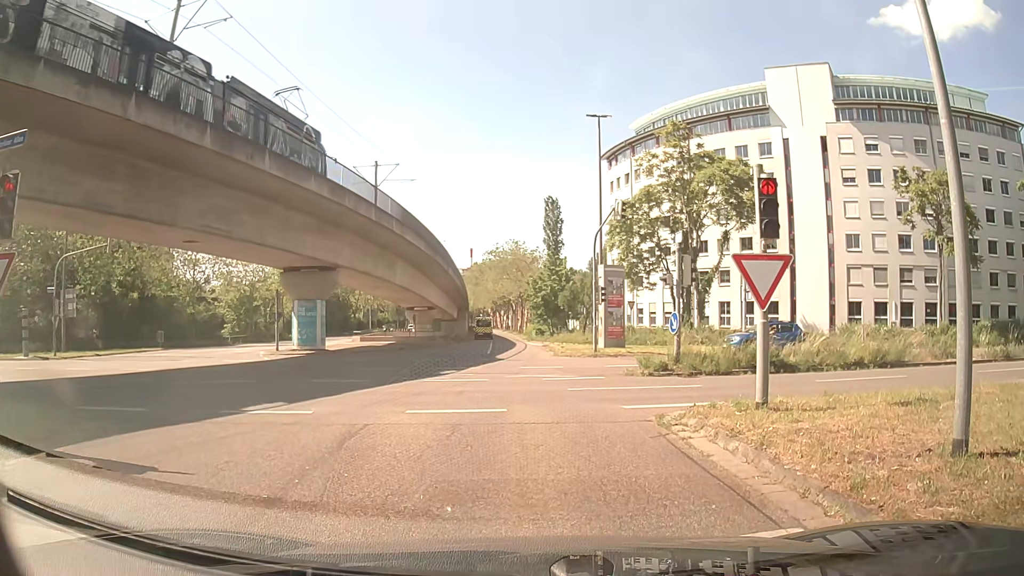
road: secondary_link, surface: asphalt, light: Day
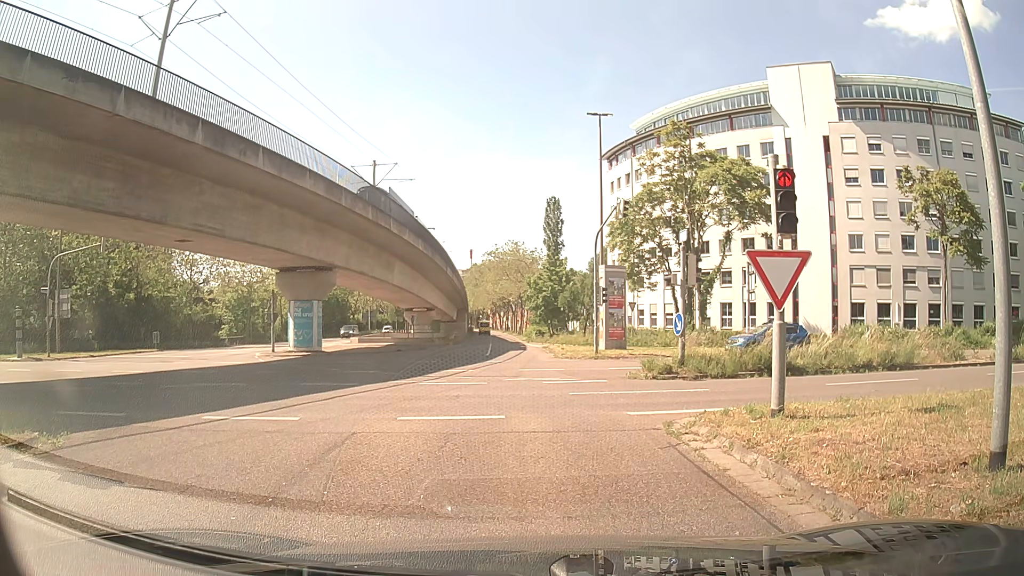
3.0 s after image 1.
(0.0, +0.6) m; 0°
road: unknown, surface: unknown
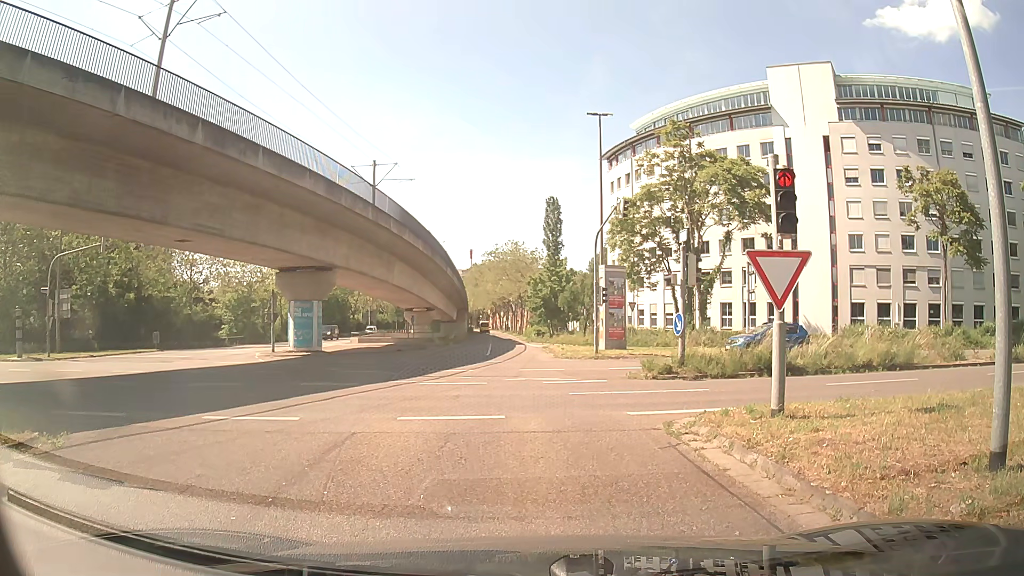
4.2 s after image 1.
(0.0, 0.0) m; 0°
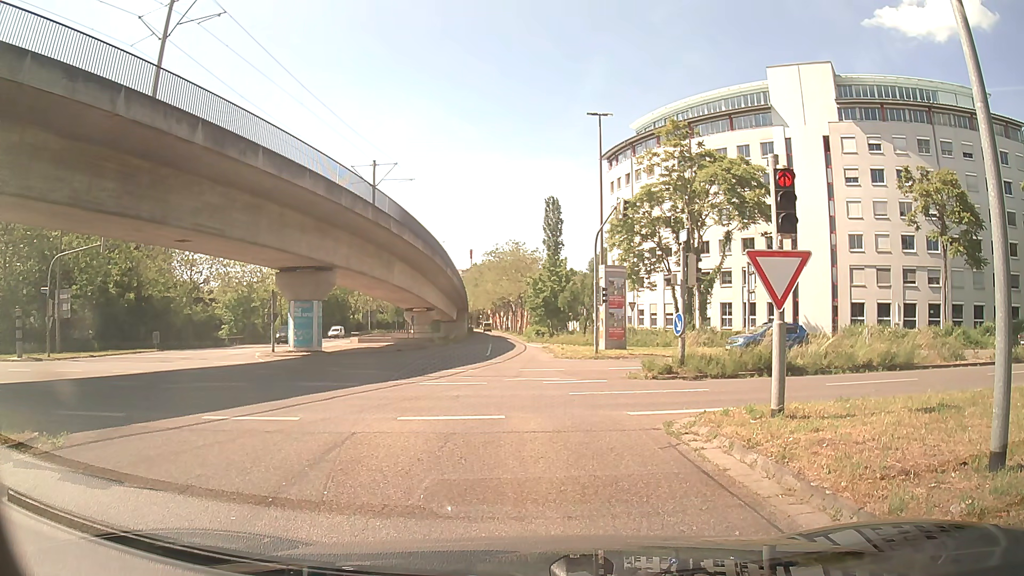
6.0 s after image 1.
(0.0, 0.0) m; 0°
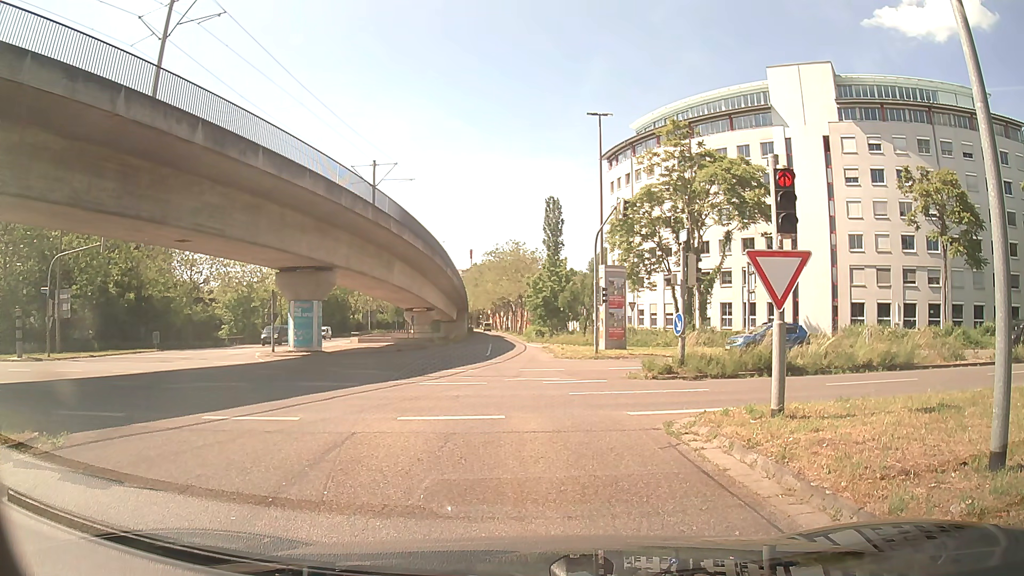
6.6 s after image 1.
(0.0, 0.0) m; 0°
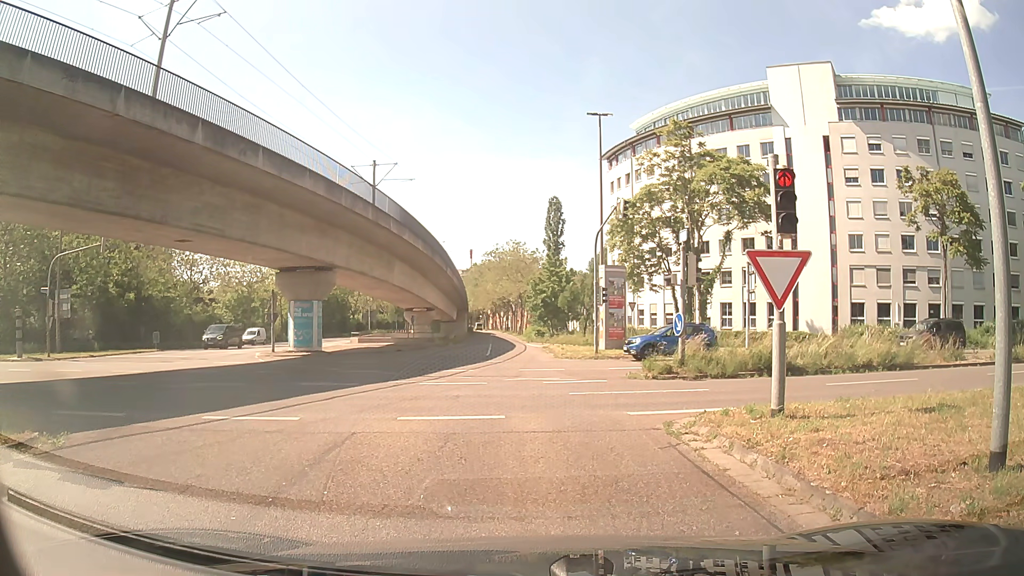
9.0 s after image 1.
(0.0, 0.0) m; 0°
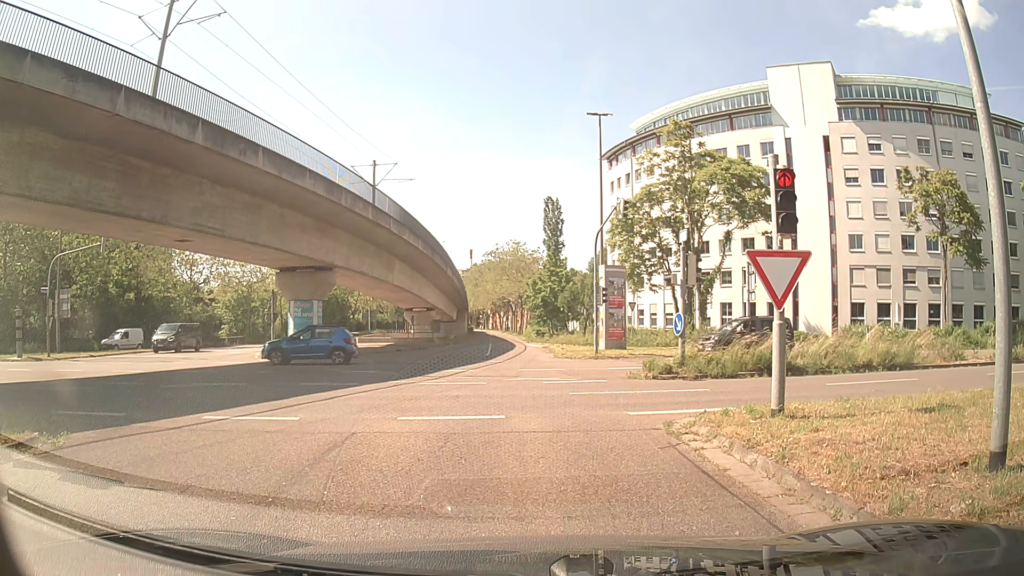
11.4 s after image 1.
(0.0, 0.0) m; 0°
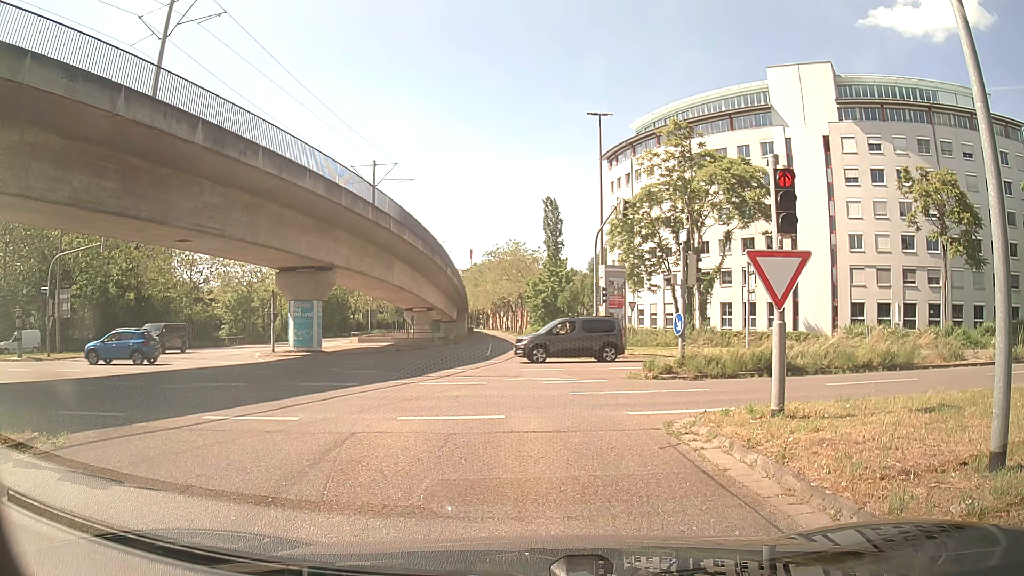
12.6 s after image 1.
(0.0, 0.0) m; 0°
